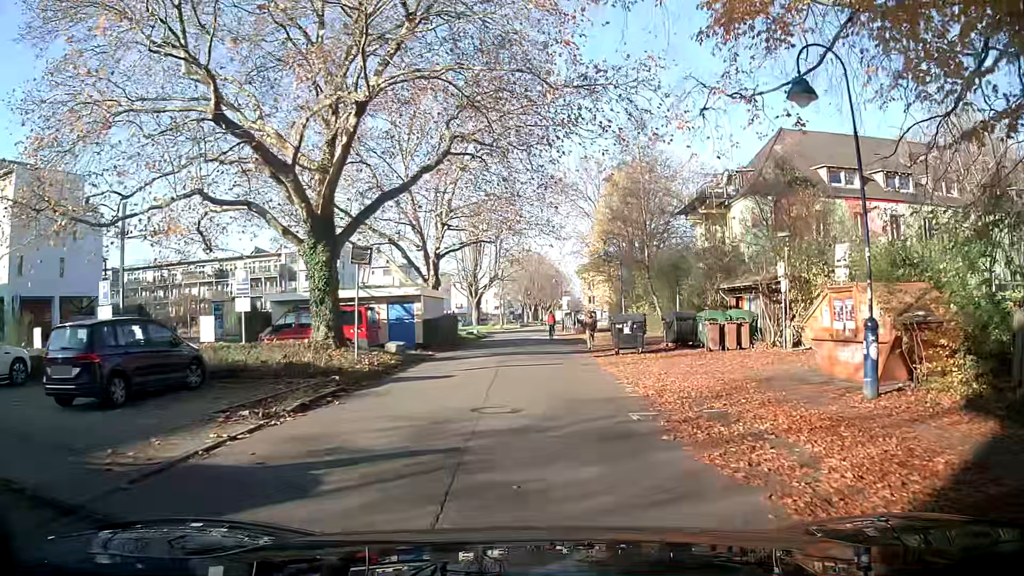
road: residential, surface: asphalt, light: Day
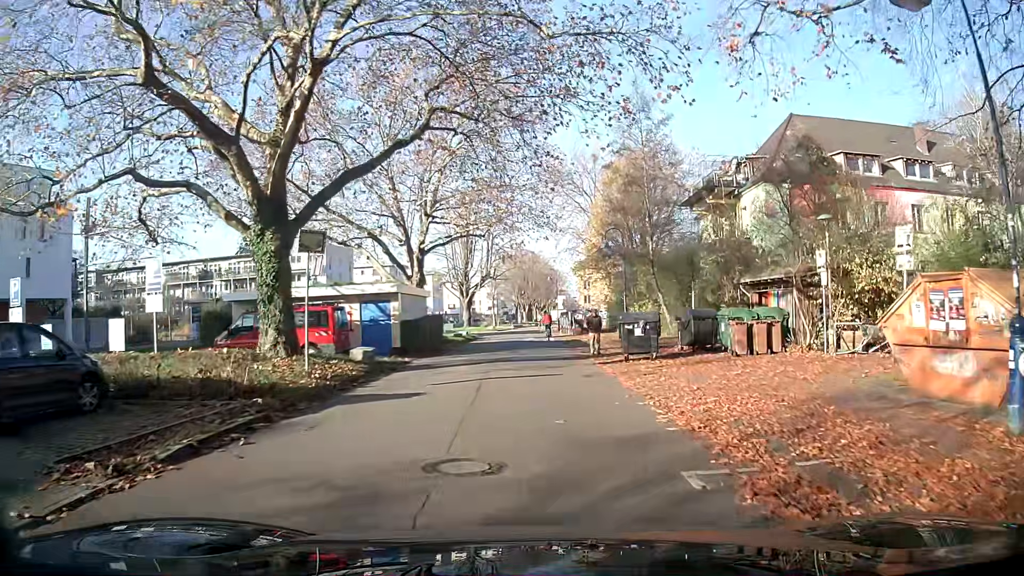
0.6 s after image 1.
(0.0, +3.9) m; +1°
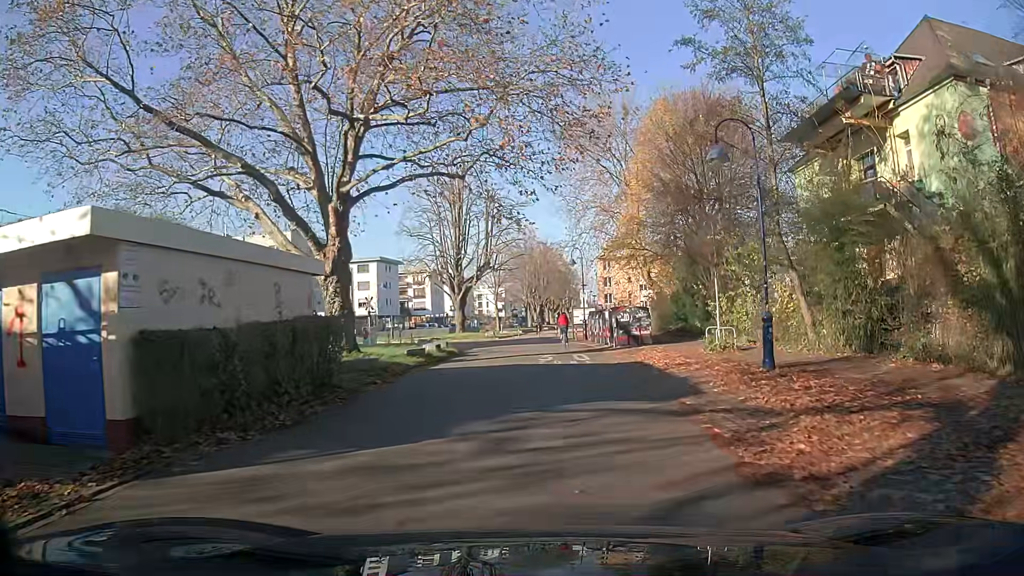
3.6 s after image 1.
(-0.4, +19.3) m; -1°
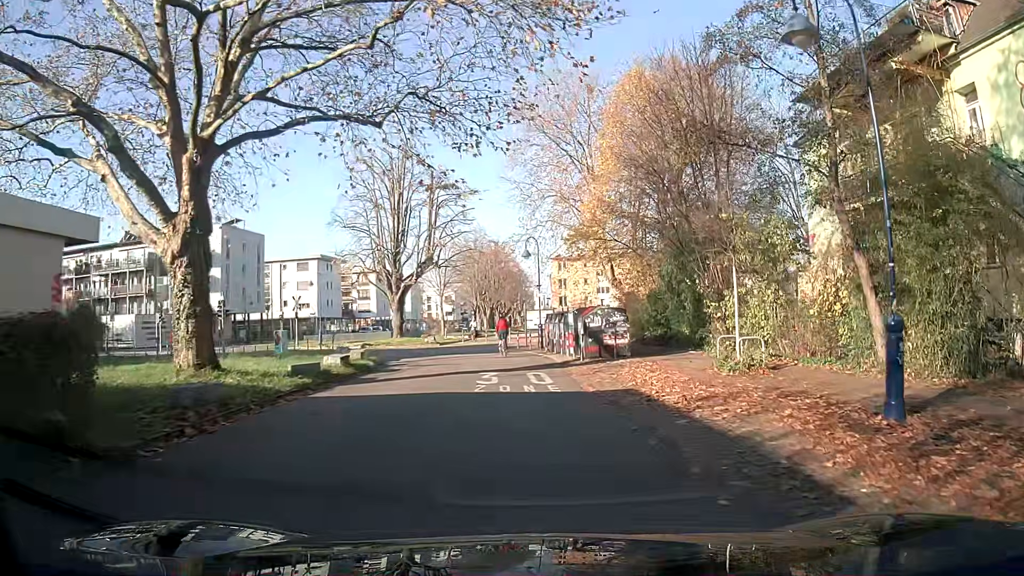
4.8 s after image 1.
(+0.3, +7.3) m; +4°
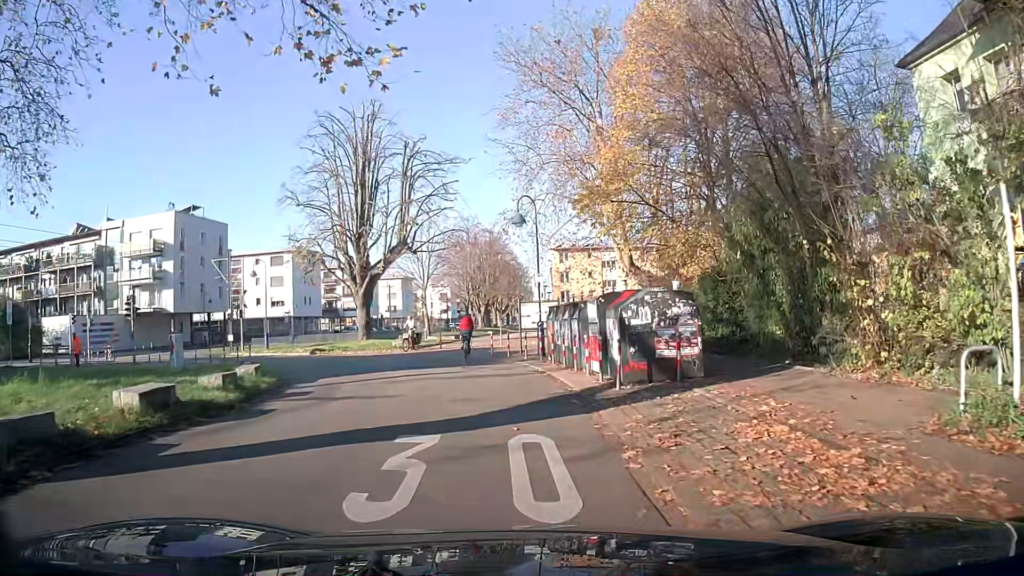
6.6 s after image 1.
(0.0, +10.6) m; -1°
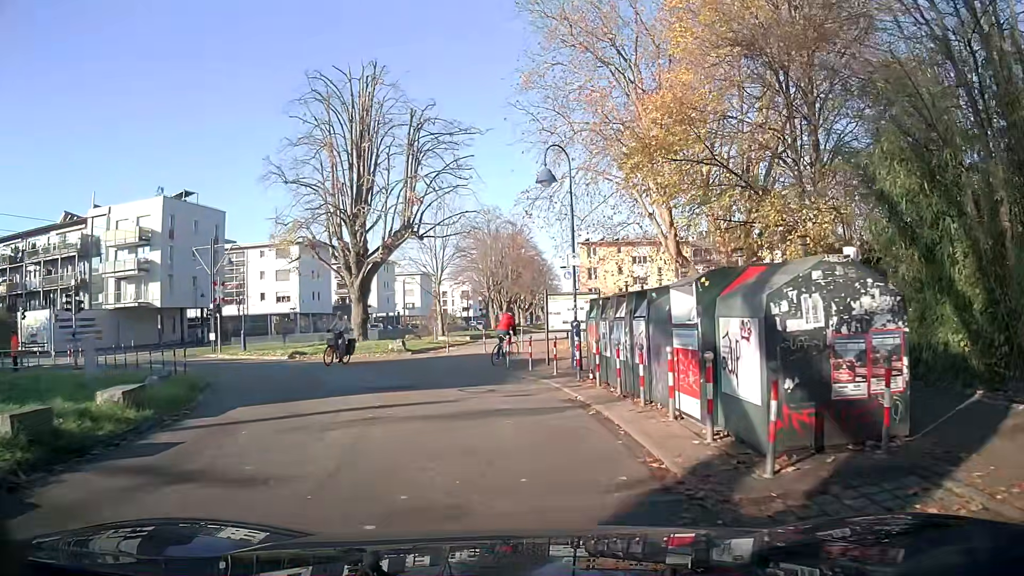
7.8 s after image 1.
(-0.1, +6.9) m; -1°
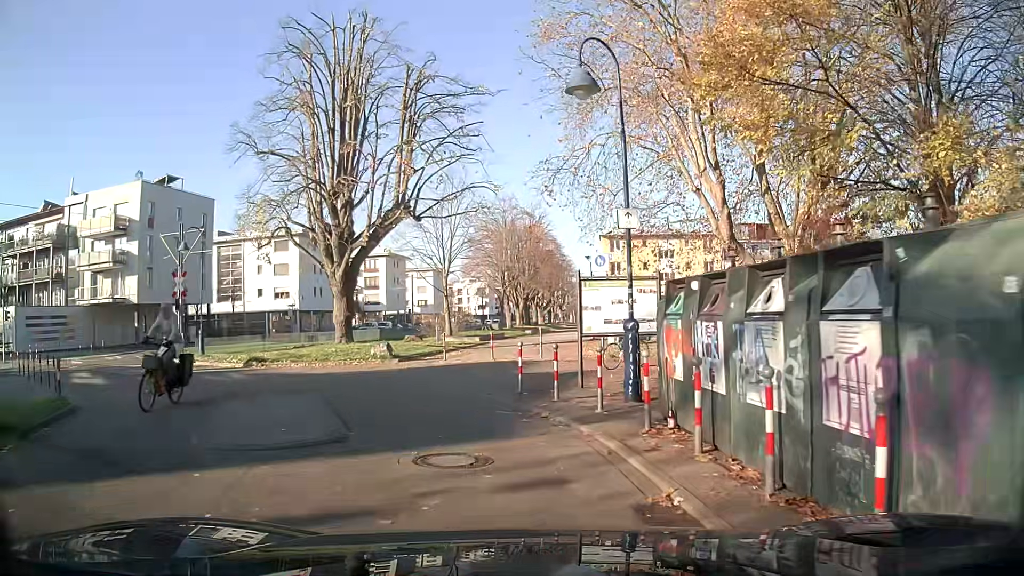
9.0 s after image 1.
(-0.1, +6.6) m; -3°
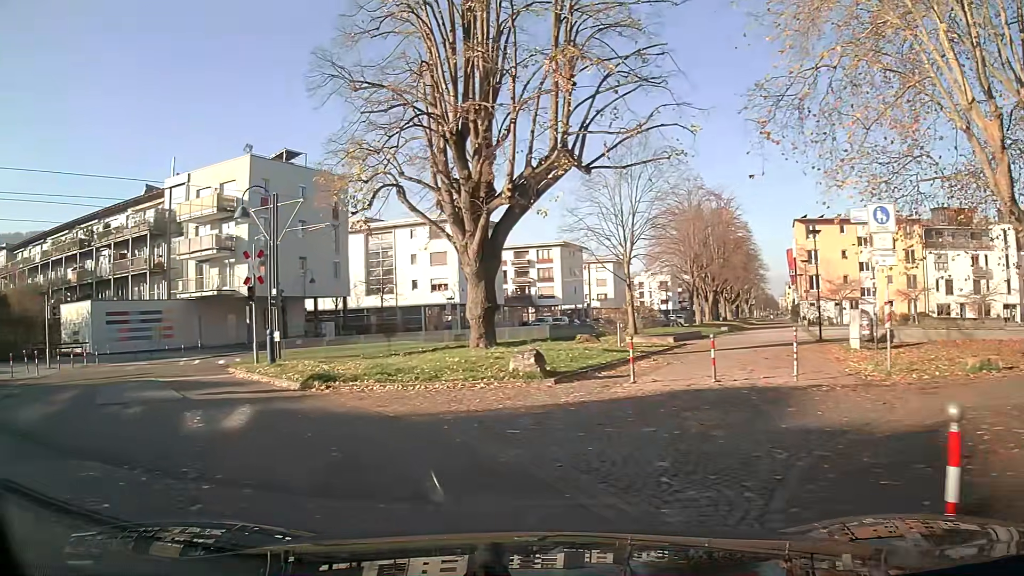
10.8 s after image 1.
(-1.2, +9.3) m; -20°
(-2, +10) (-8, +18) (-11, +27) (-11, +37) (-7, +46) (-2, +55) (+2, +64) (+7, +73) (+11, +82) (+16, +91) m
